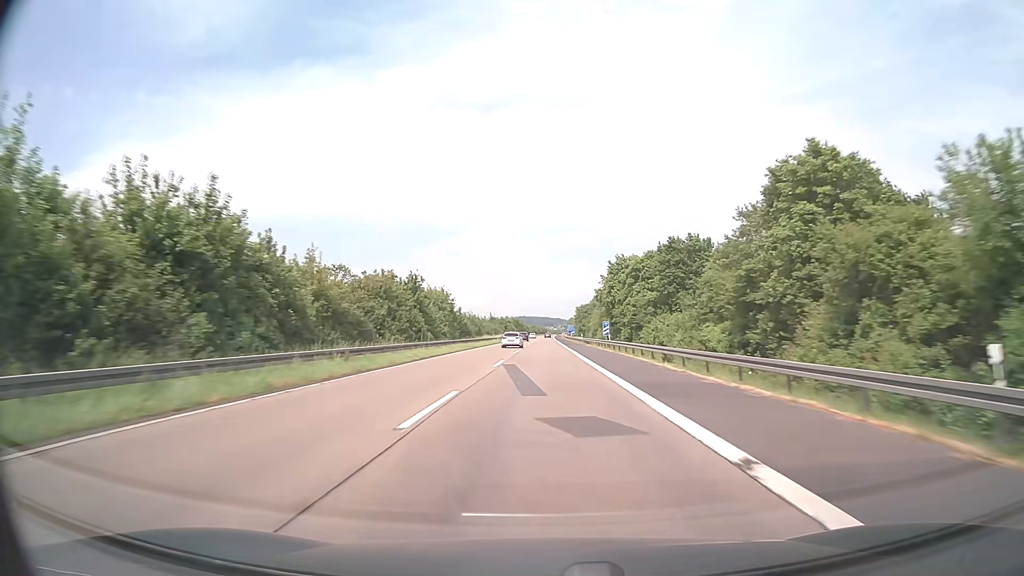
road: motorway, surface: asphalt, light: Day
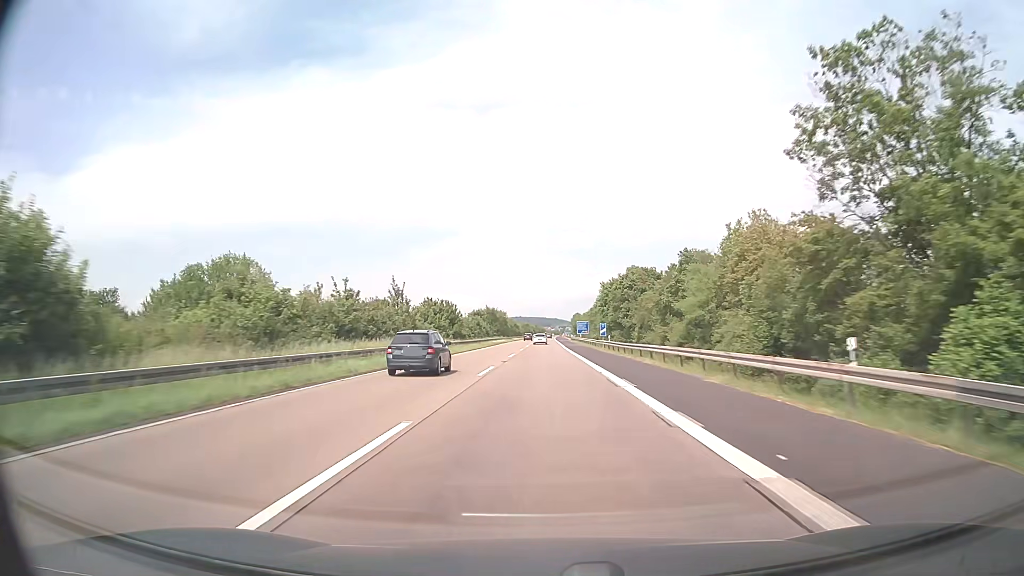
(+0.2, +95.1) m; 0°
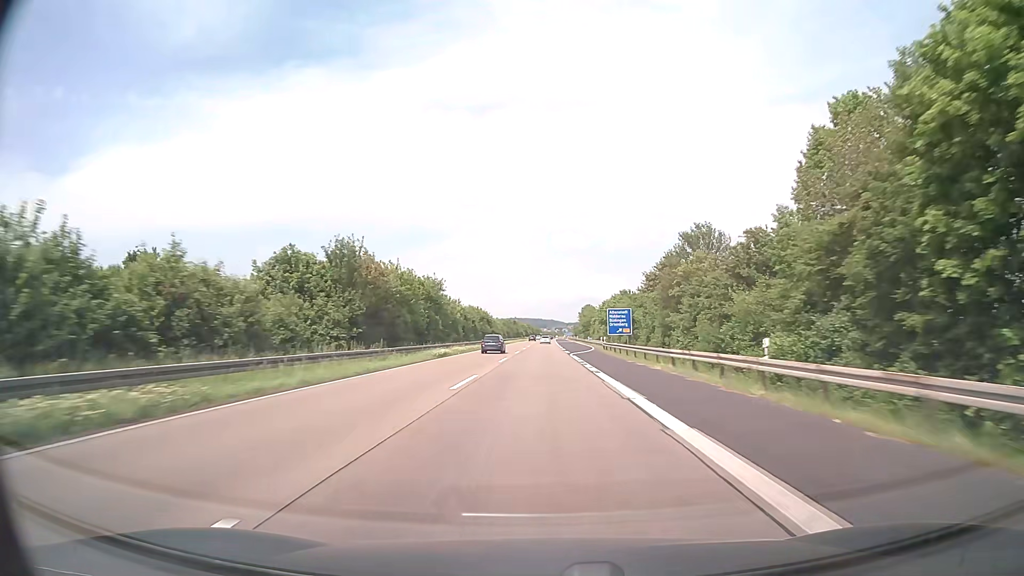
(+0.5, +95.2) m; 0°
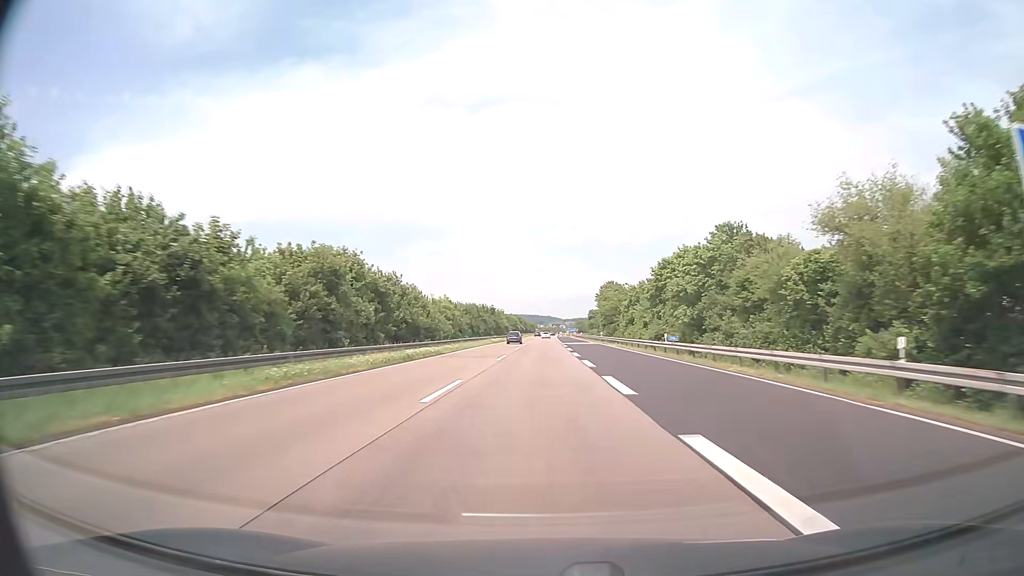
(+0.1, +76.2) m; 0°
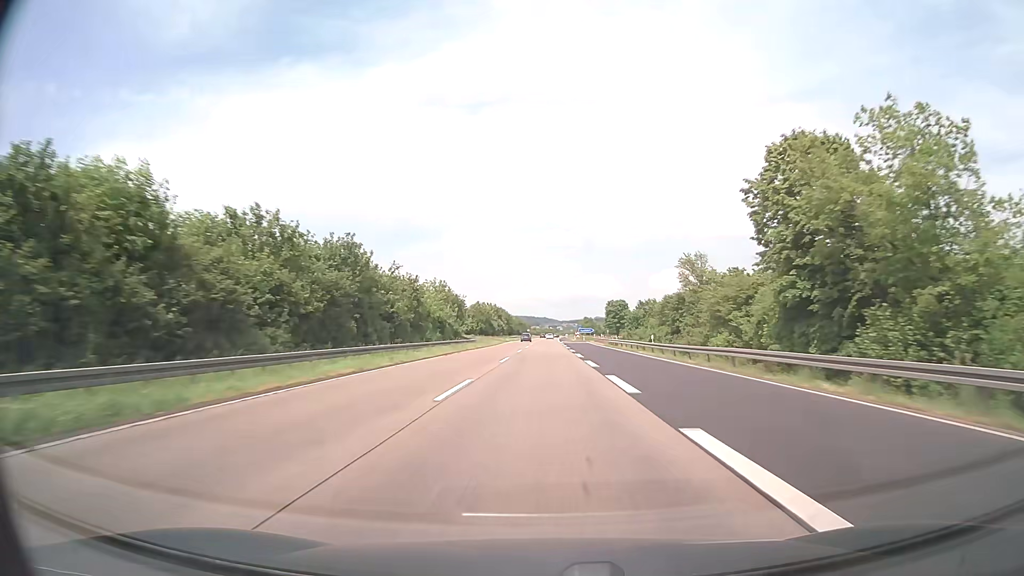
(+0.3, +95.1) m; 0°
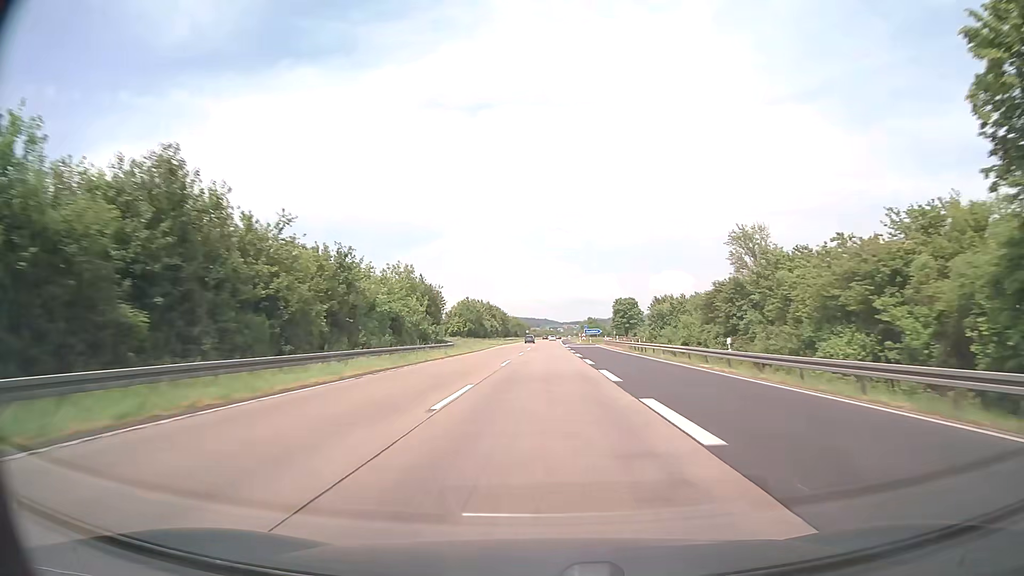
(0.0, +19.0) m; 0°
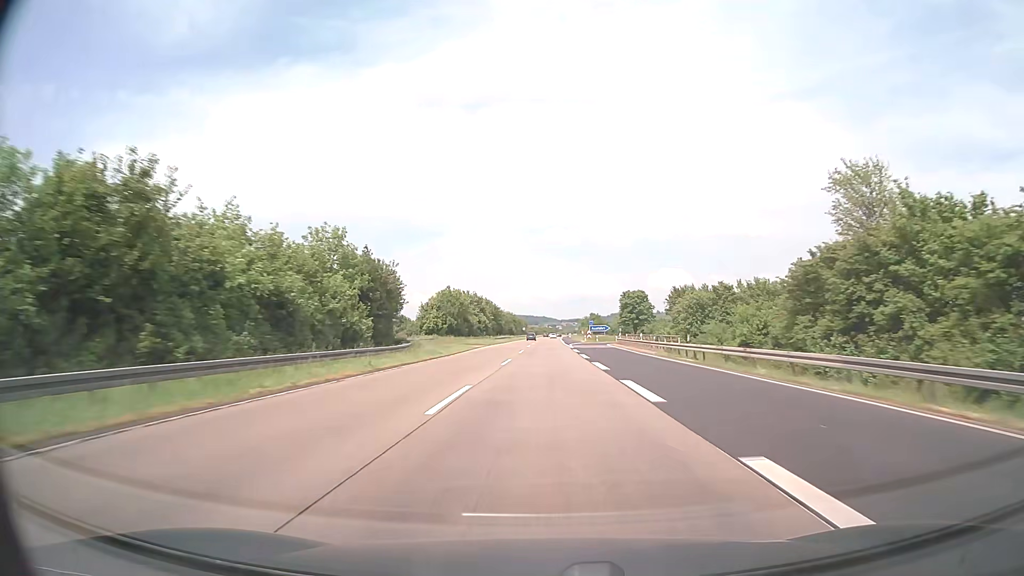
(0.0, +19.0) m; 0°
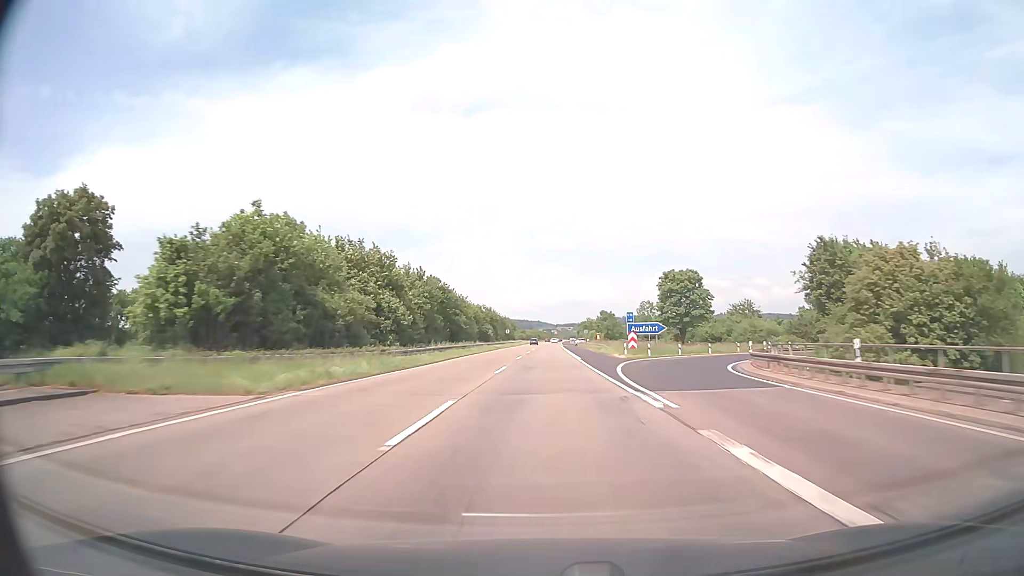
(+0.3, +57.1) m; +1°
(0, +10) (0, +20) (0, +30) (0, +40) (0, +50) (0, +60) (0, +70) (0, +80) (+1, +90) (+1, +100) m
